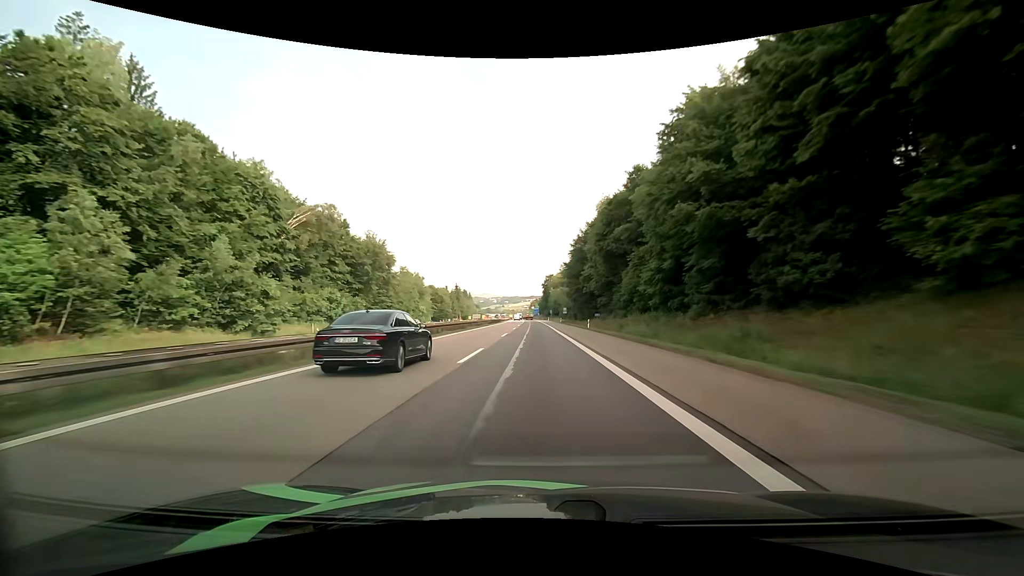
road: motorway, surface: asphalt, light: Day
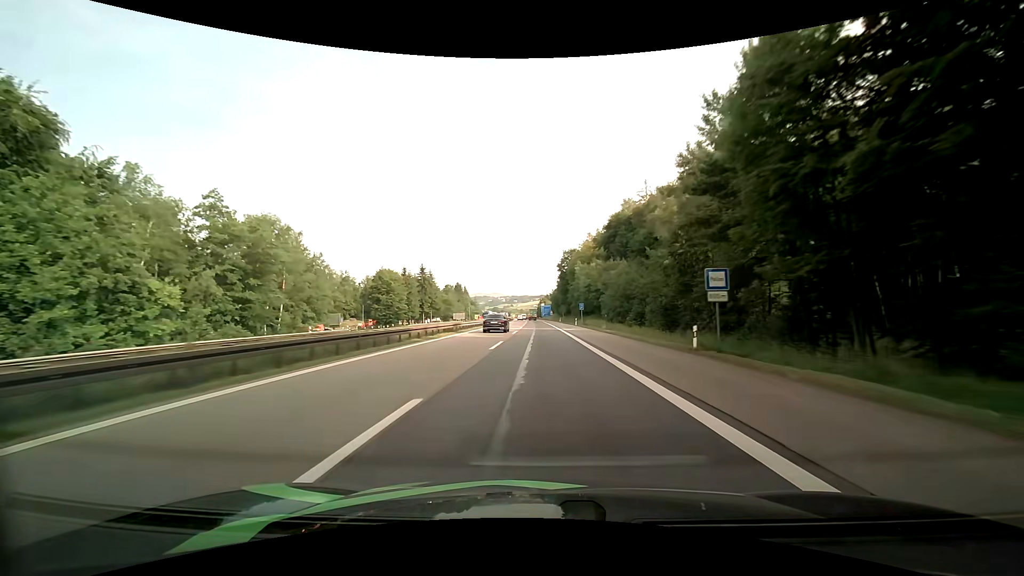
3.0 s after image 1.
(-1.2, +84.4) m; -1°
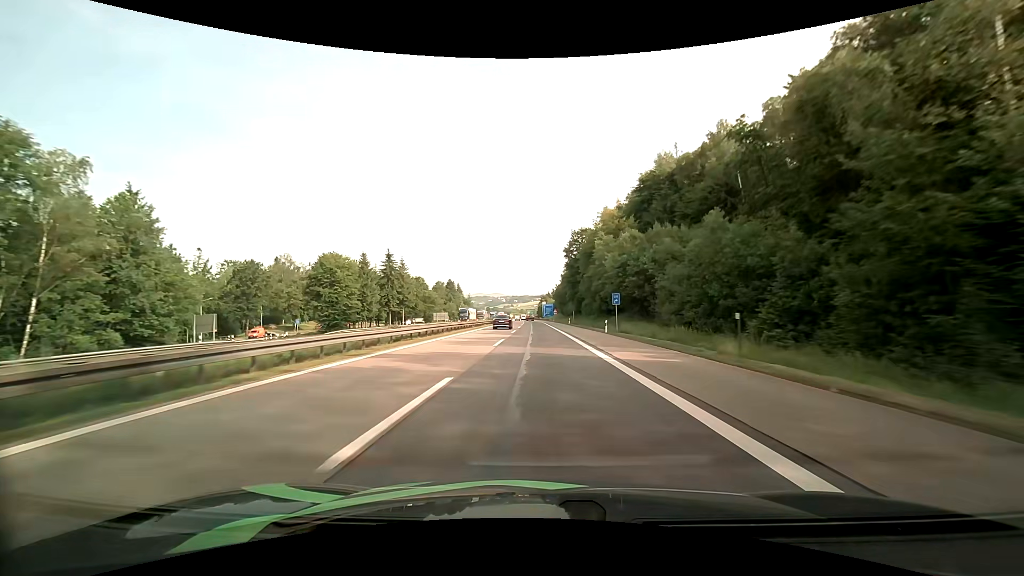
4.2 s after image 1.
(0.0, +33.3) m; 0°
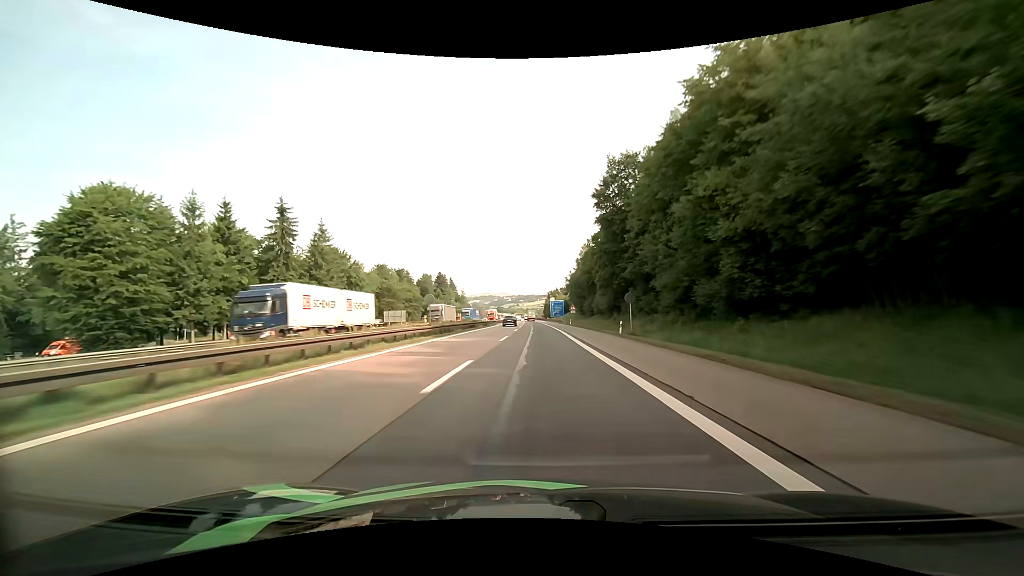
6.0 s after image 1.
(-0.2, +49.4) m; -1°
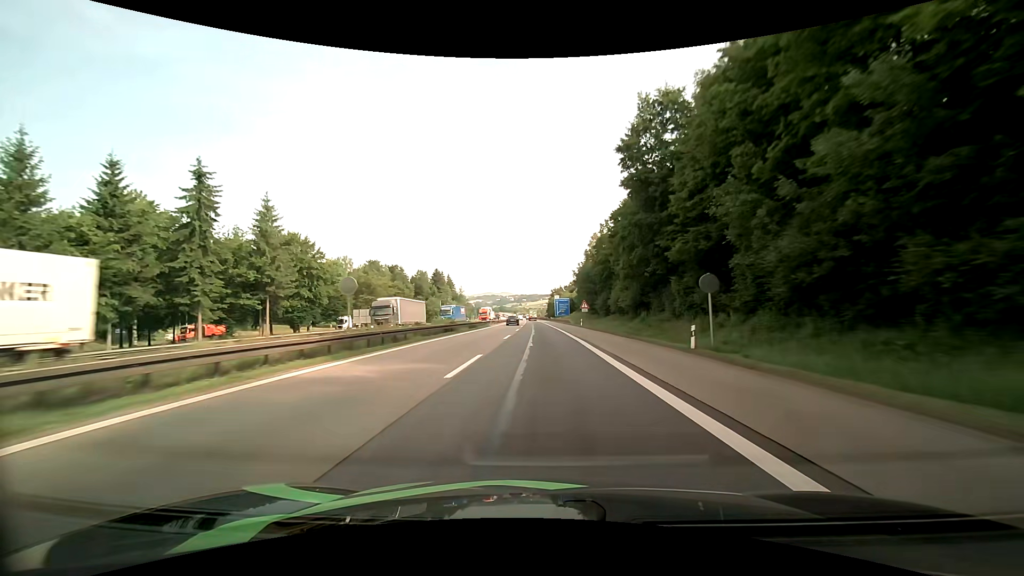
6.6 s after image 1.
(-0.1, +16.3) m; 0°
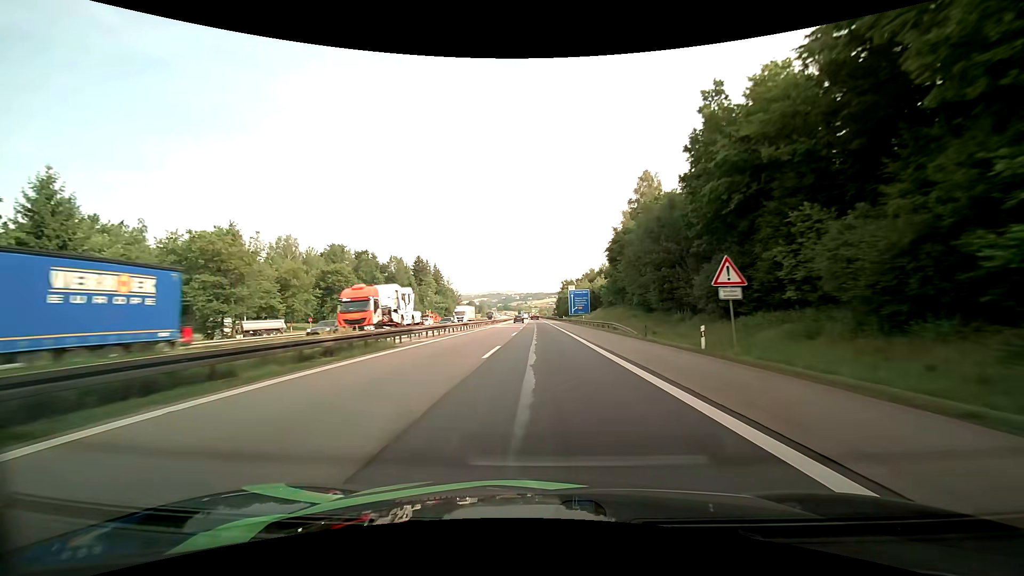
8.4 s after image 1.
(-0.4, +48.7) m; -1°
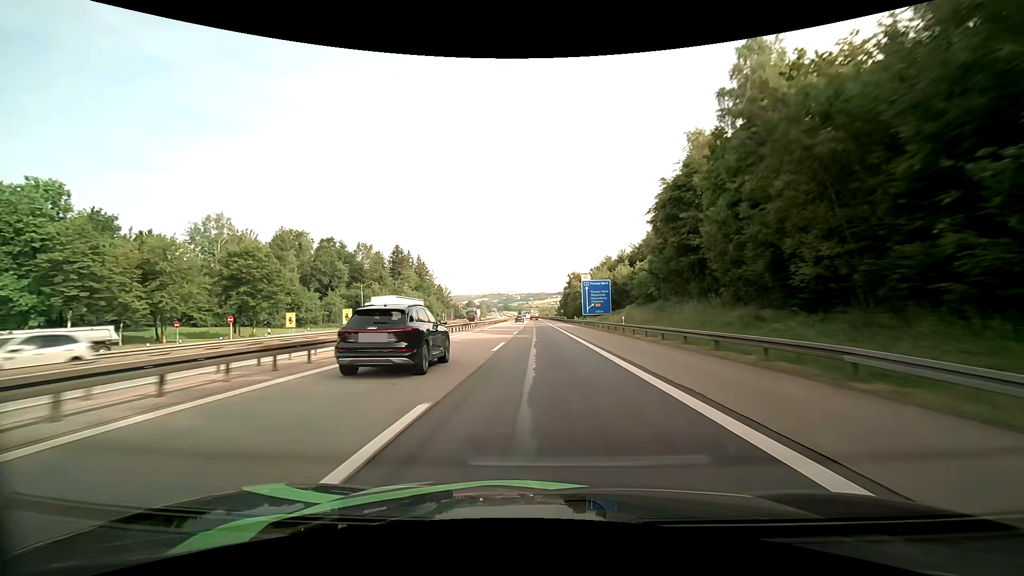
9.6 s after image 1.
(-0.1, +32.3) m; 0°
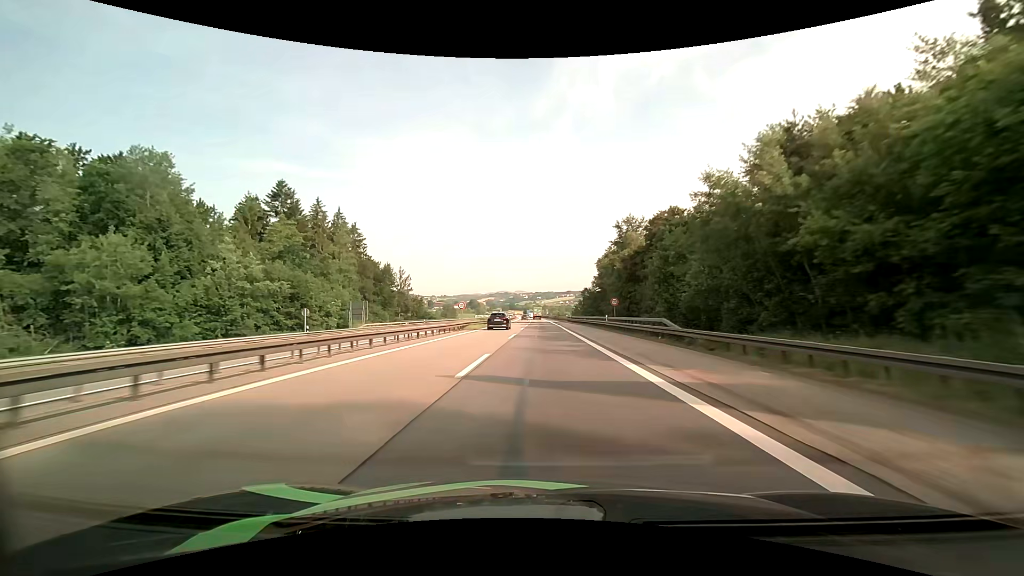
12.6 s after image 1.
(-0.5, +81.0) m; -1°
(0, +10) (0, +20) (0, +30) (0, +40) (0, +50) (0, +60) (0, +70) (0, +80) (0, +90) (0, +100) m
